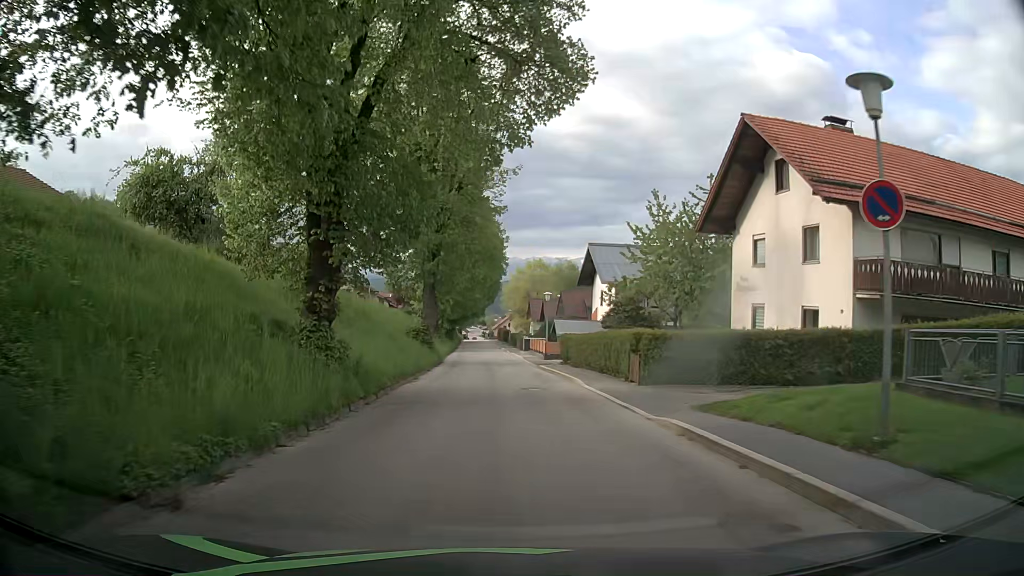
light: Day
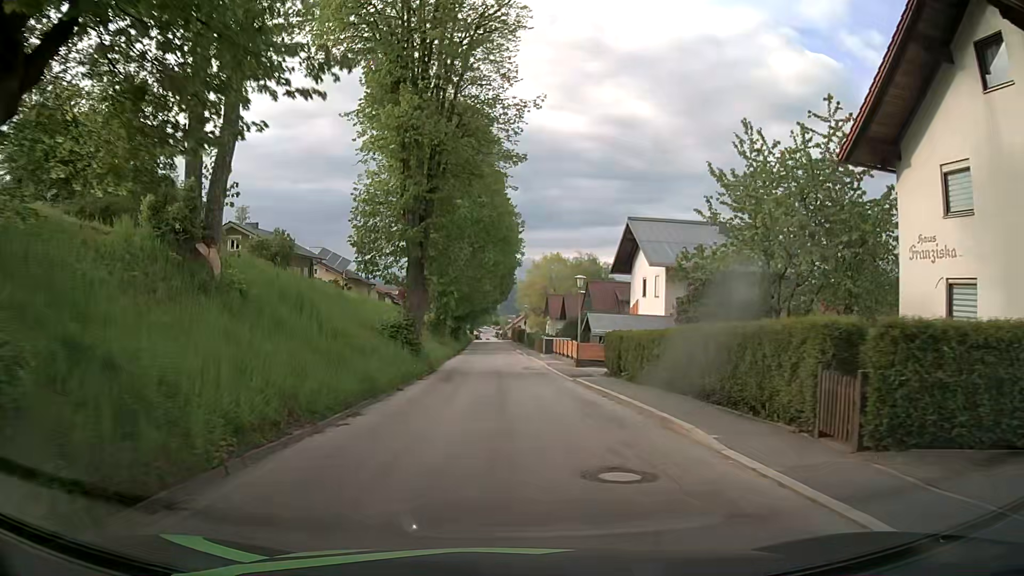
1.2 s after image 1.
(-0.4, +12.3) m; -2°
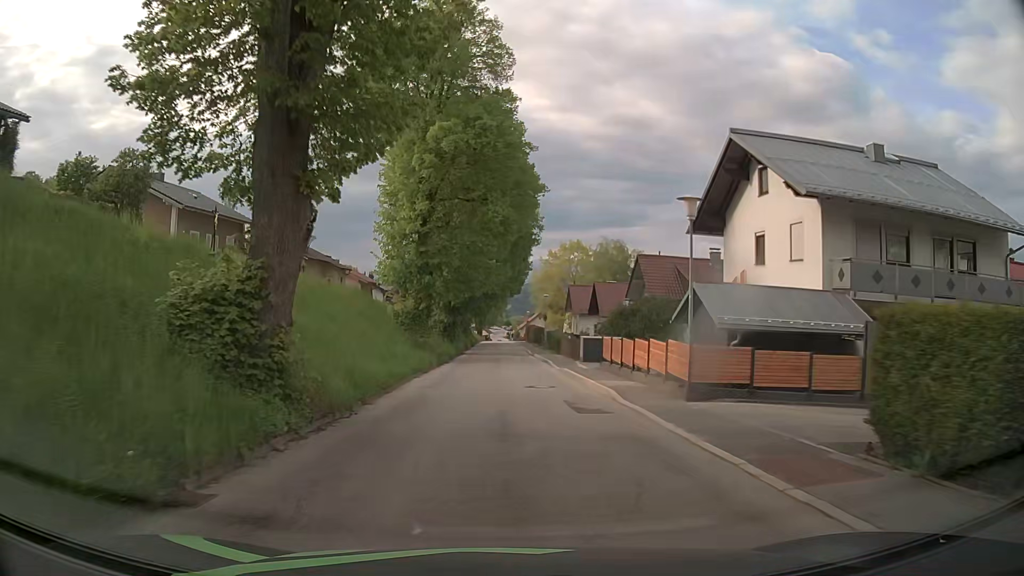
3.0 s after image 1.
(-0.4, +19.3) m; -2°
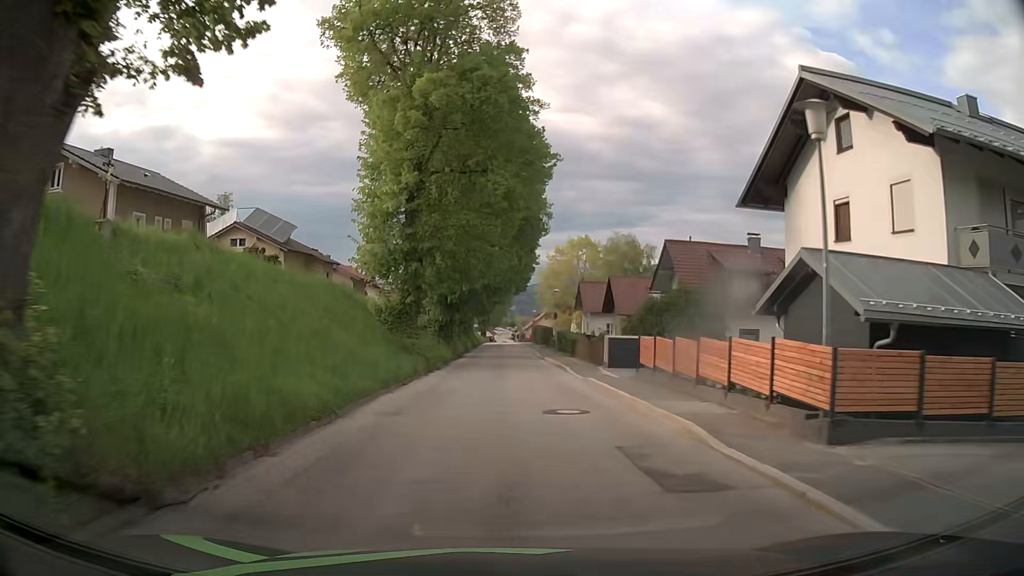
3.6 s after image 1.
(0.0, +6.6) m; 0°
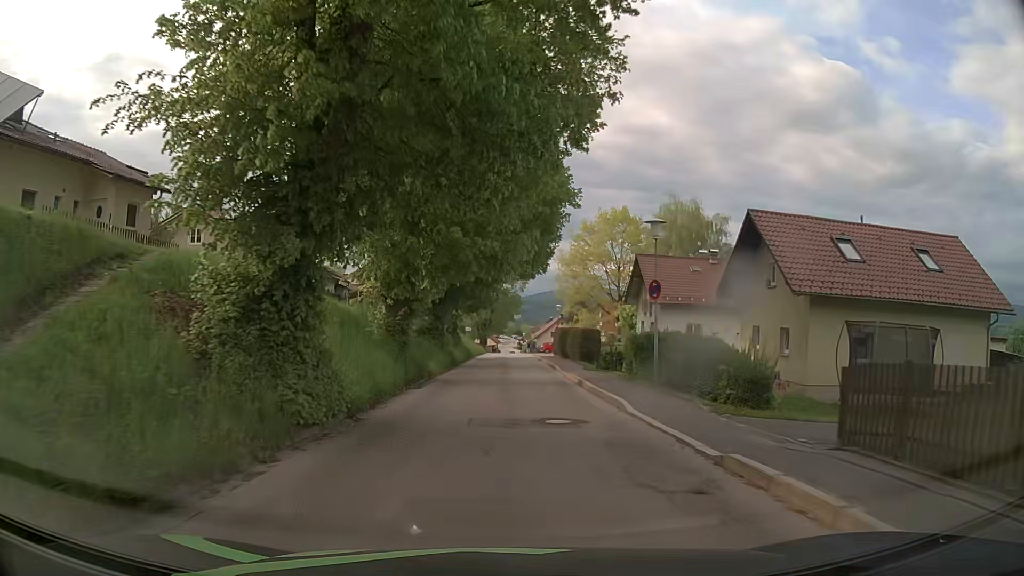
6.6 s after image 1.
(-0.2, +32.9) m; 0°
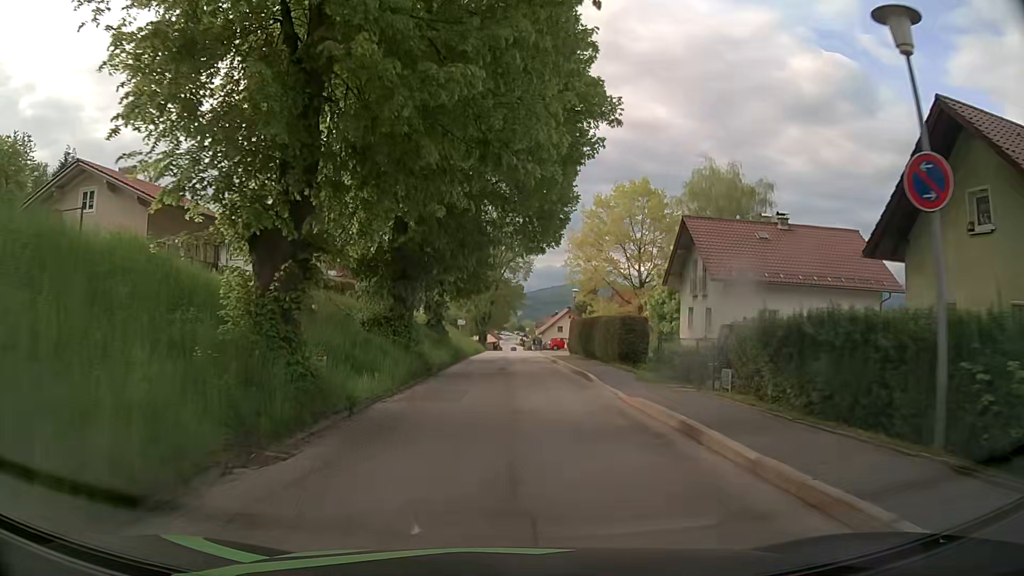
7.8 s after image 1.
(0.0, +13.1) m; 0°
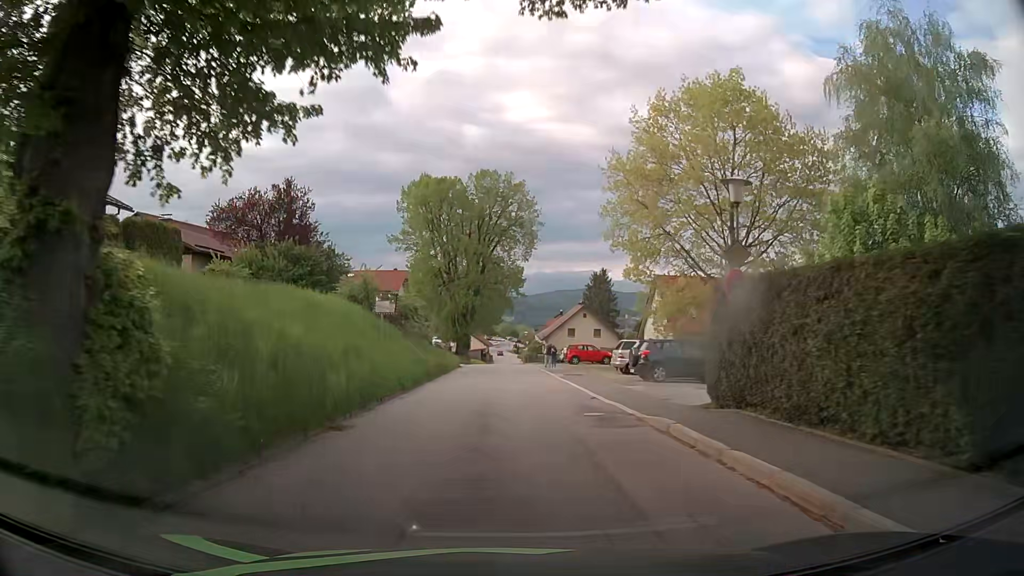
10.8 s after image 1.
(0.0, +33.1) m; +1°
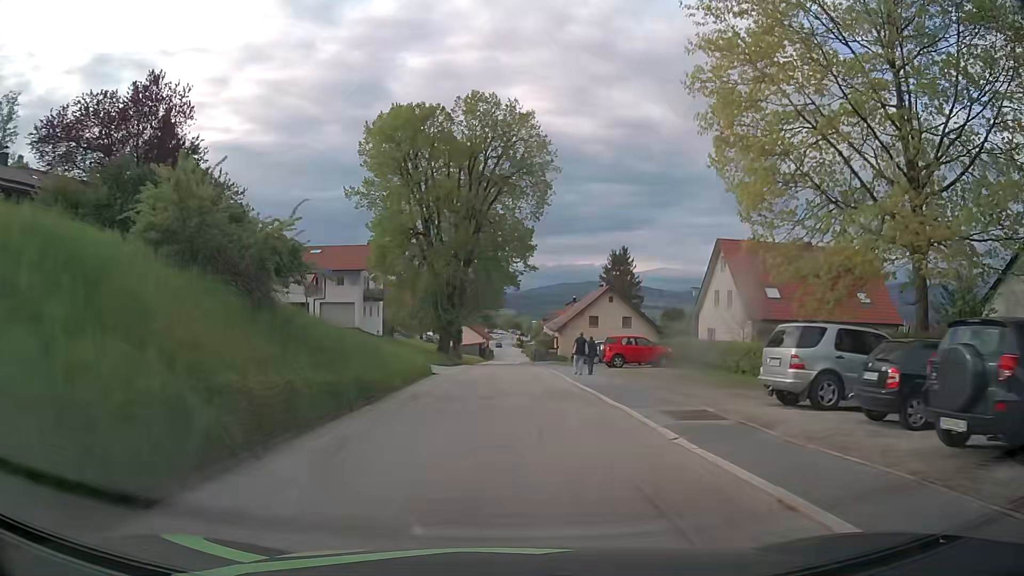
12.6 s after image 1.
(-0.2, +20.2) m; -1°
(0, +10) (0, +20) (0, +30) (0, +40) (0, +50) (-1, +60) (-1, +70) (-1, +80) (0, +90) (0, +100) m
